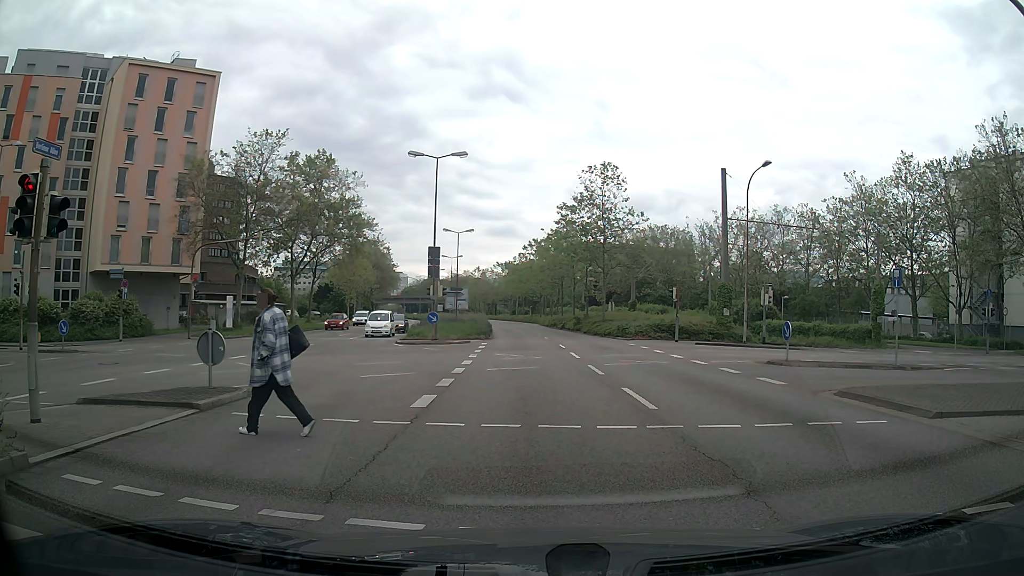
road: secondary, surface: asphalt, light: Day
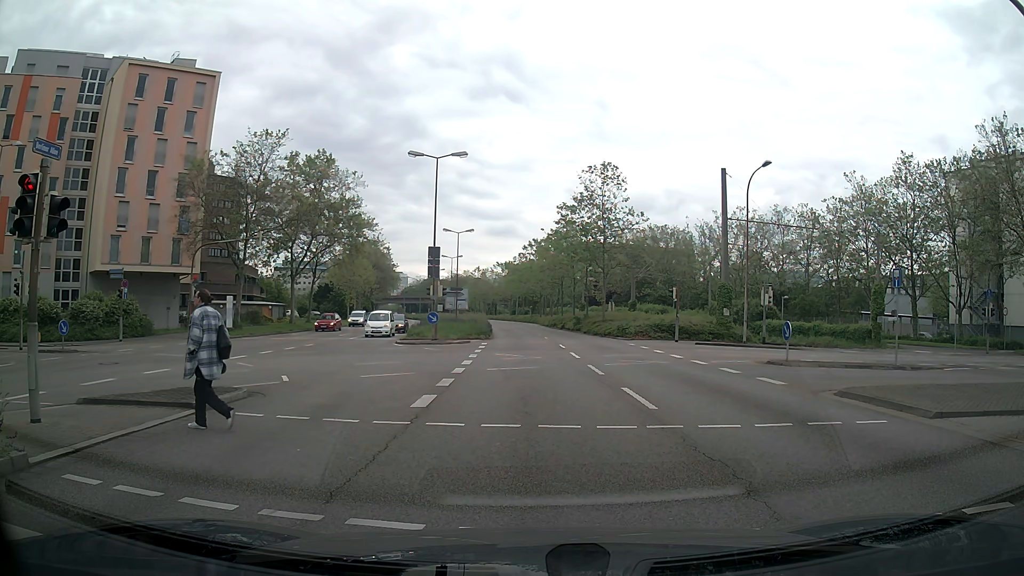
(0.0, 0.0) m; 0°
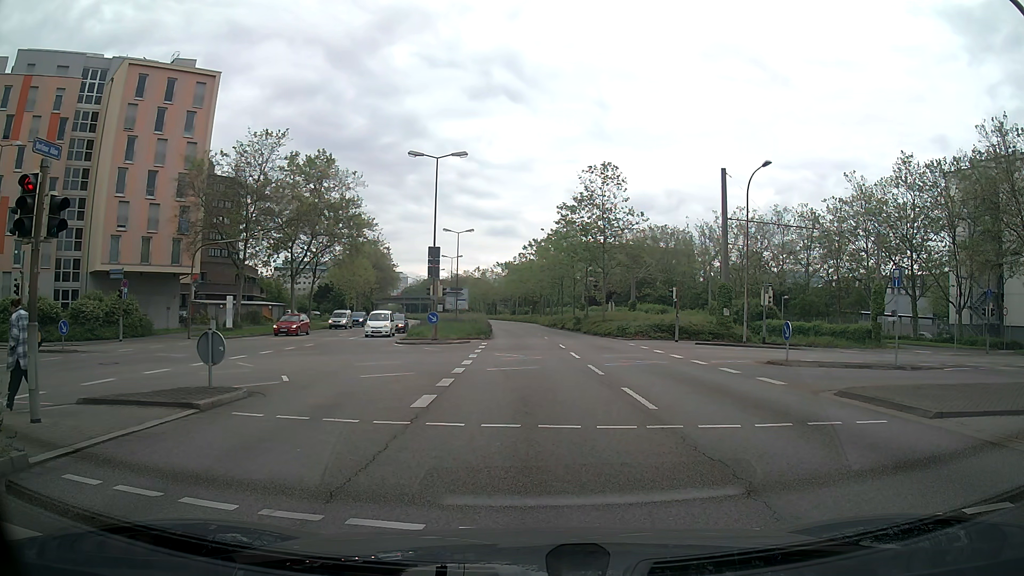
(0.0, 0.0) m; 0°
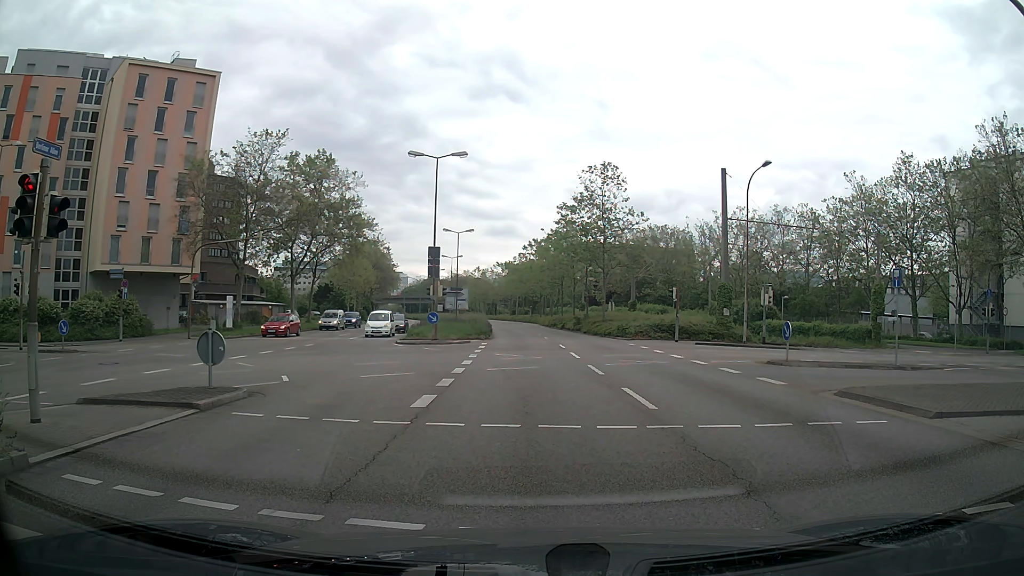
(0.0, 0.0) m; 0°
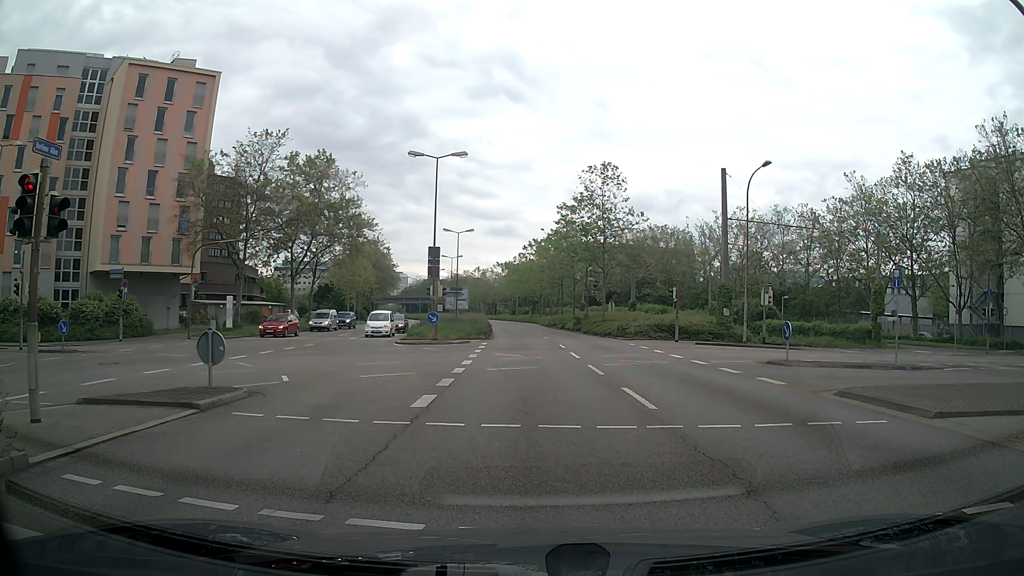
(0.0, 0.0) m; 0°
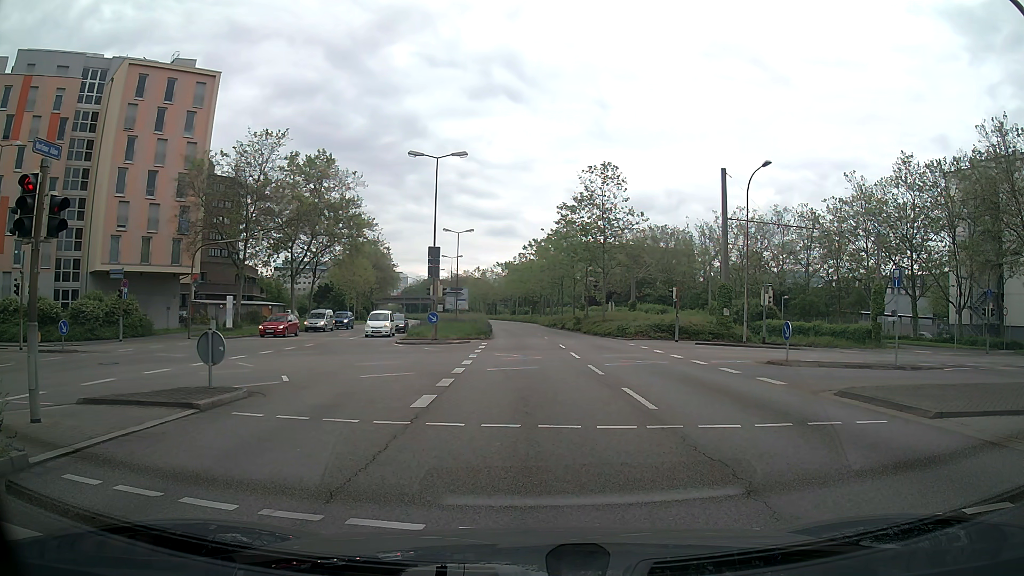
(0.0, 0.0) m; 0°
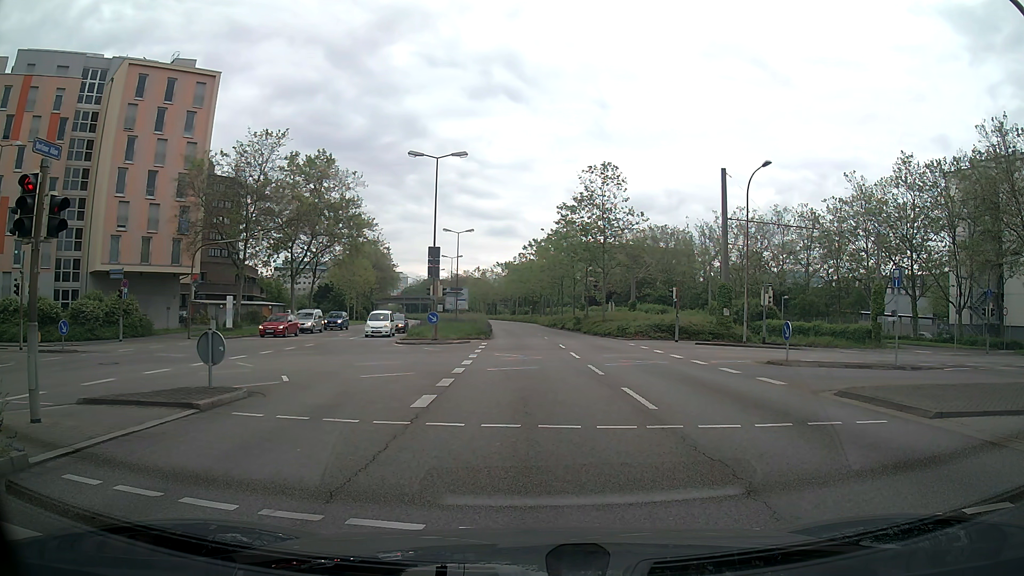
(0.0, 0.0) m; 0°
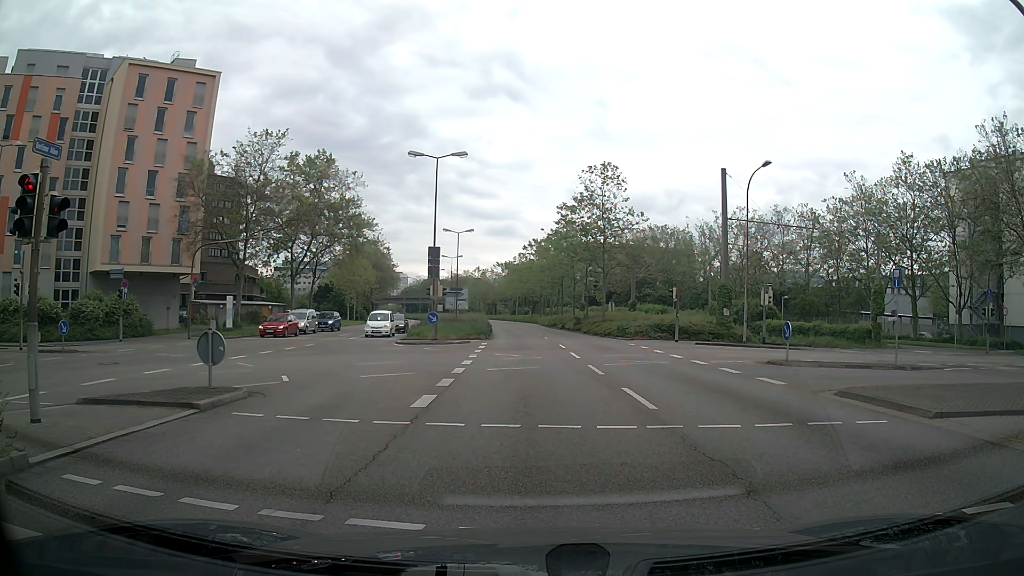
(0.0, 0.0) m; 0°
(+1, +10) (+1, +20) (+2, +30) (+2, +40) (+2, +50) (+2, +60) (+1, +70) (+1, +80) (0, +90) (-1, +100) m
